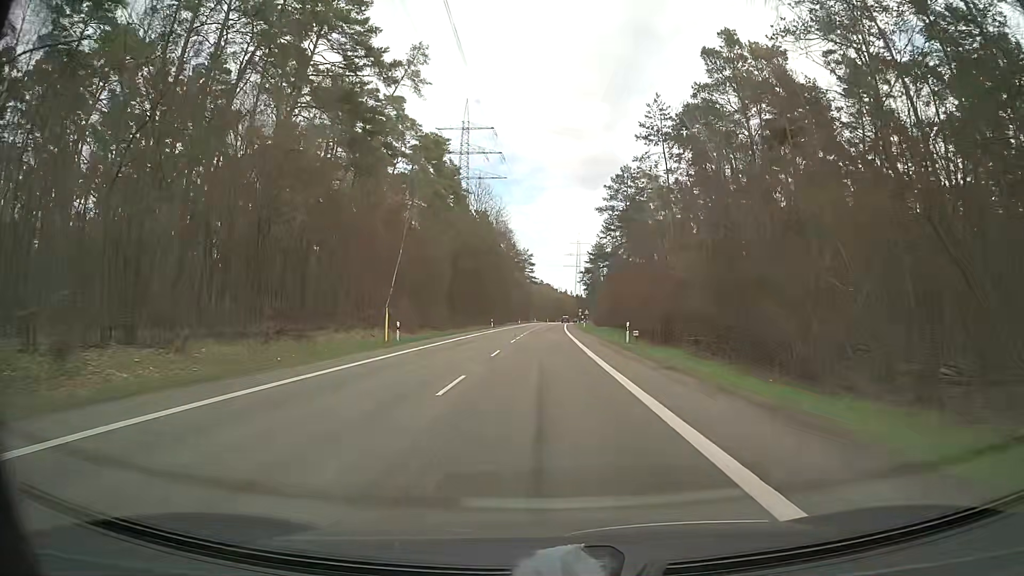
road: secondary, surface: asphalt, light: Day
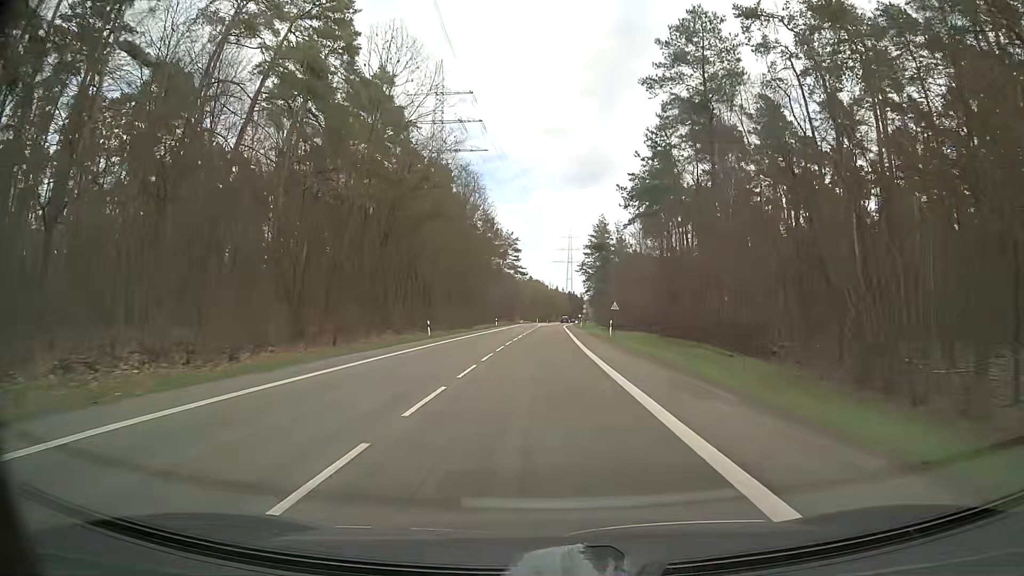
(+0.4, +43.2) m; +1°
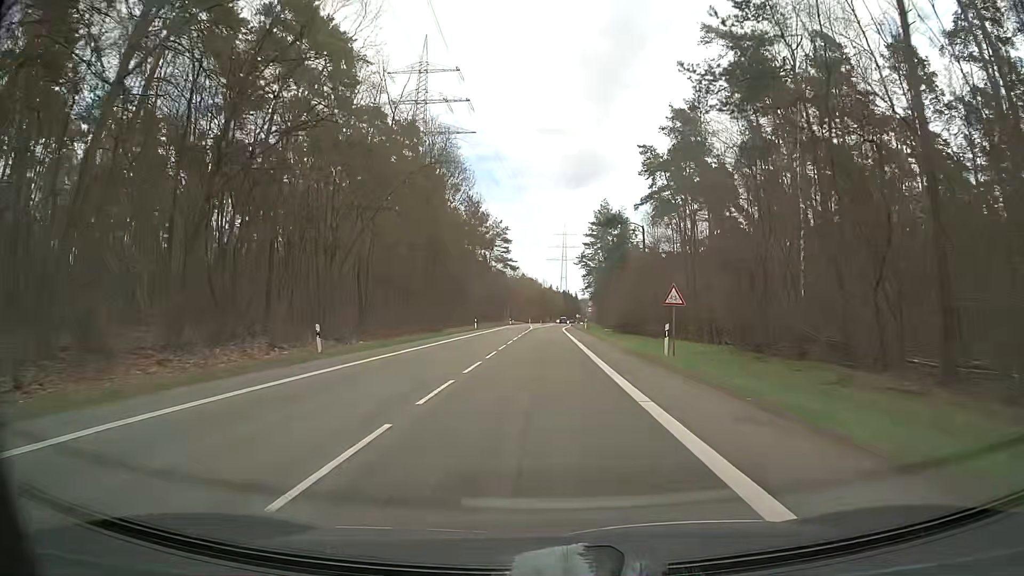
(+0.1, +21.6) m; +1°
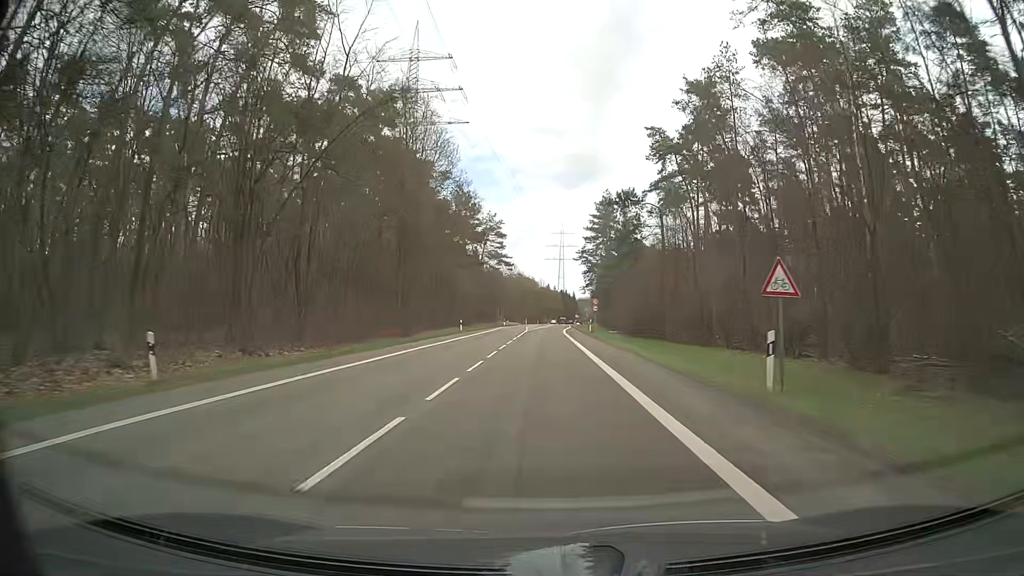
(0.0, +10.8) m; 0°
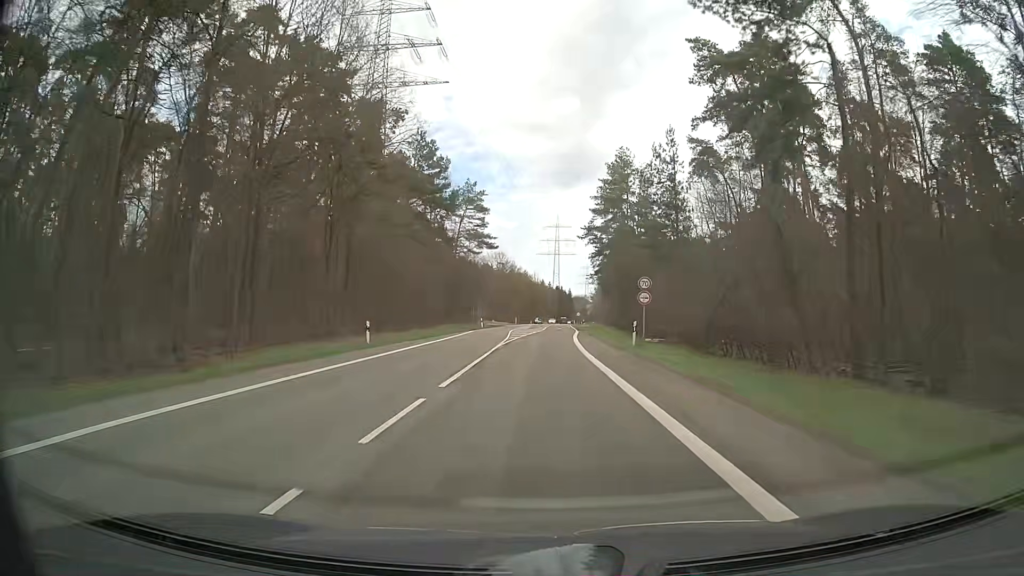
(0.0, +32.3) m; 0°
(0, +10) (0, +20) (0, +30) (+1, +40) (+1, +50) (+1, +60) (+2, +70) (+2, +80) (+2, +90) (+3, +100) m
